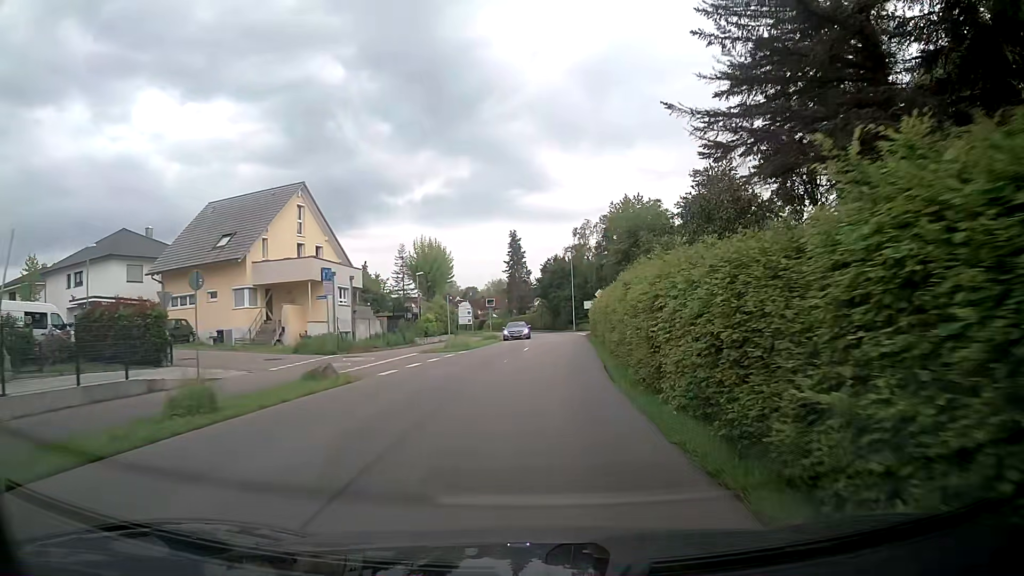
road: tertiary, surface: asphalt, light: Day
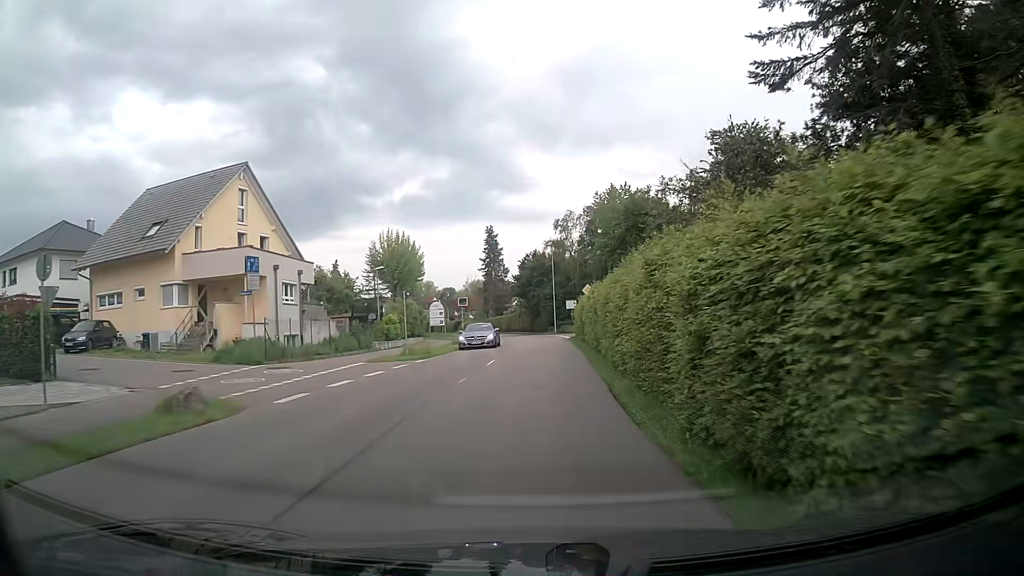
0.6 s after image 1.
(+0.1, +6.1) m; +2°
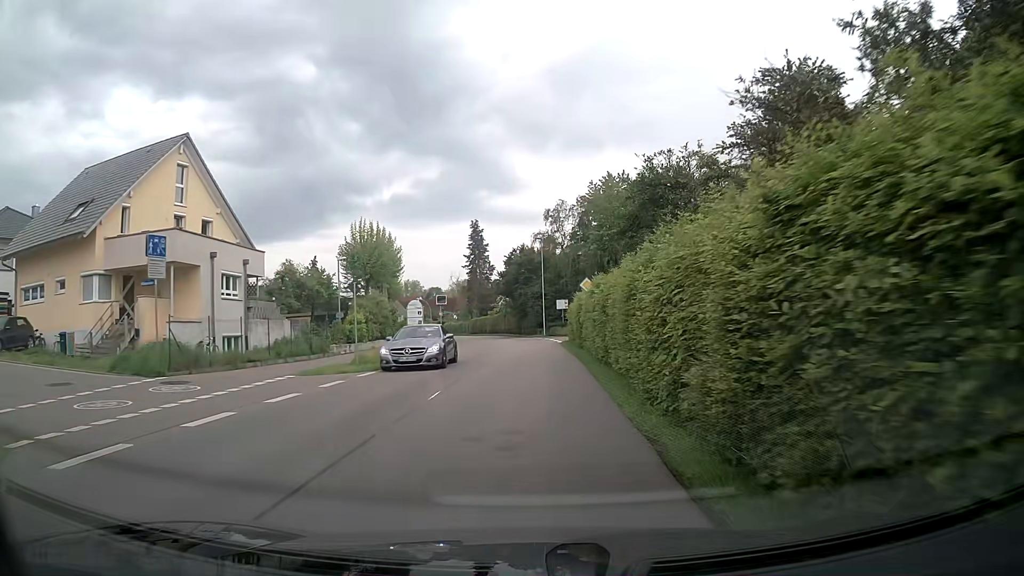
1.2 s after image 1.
(+0.1, +6.1) m; +2°
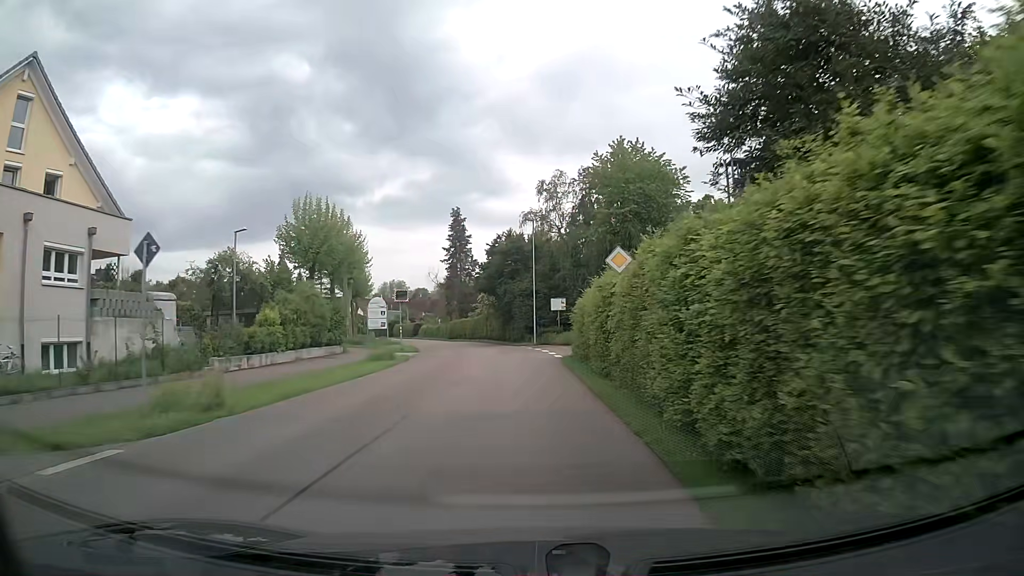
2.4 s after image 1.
(0.0, +12.2) m; 0°
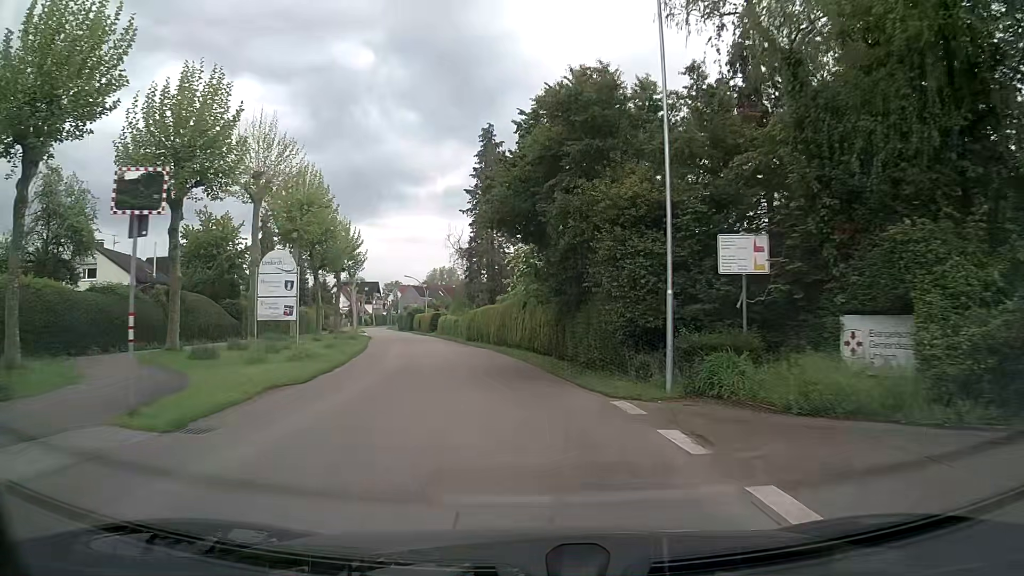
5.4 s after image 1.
(-1.0, +31.4) m; -5°
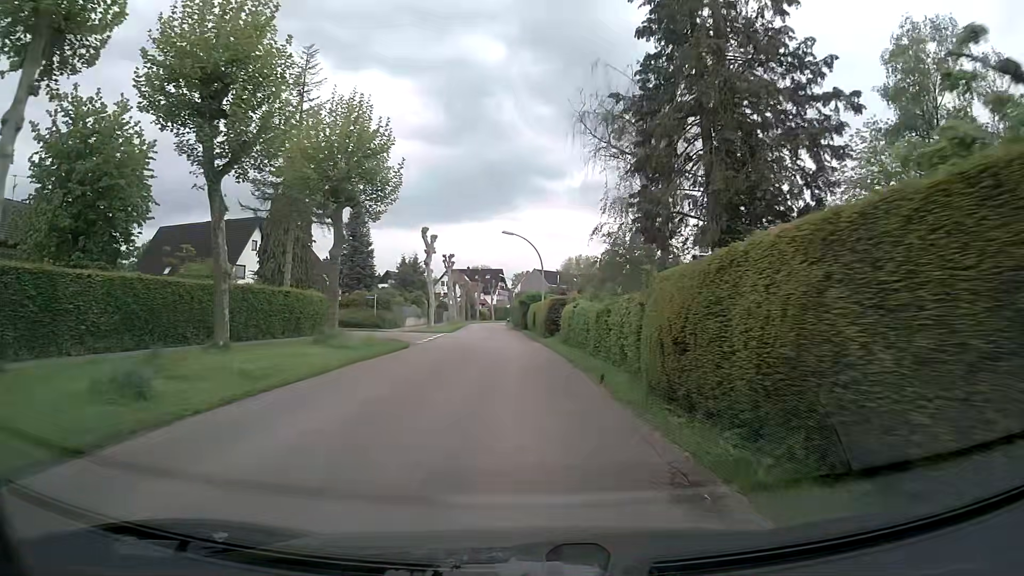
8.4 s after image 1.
(-3.8, +32.9) m; -11°
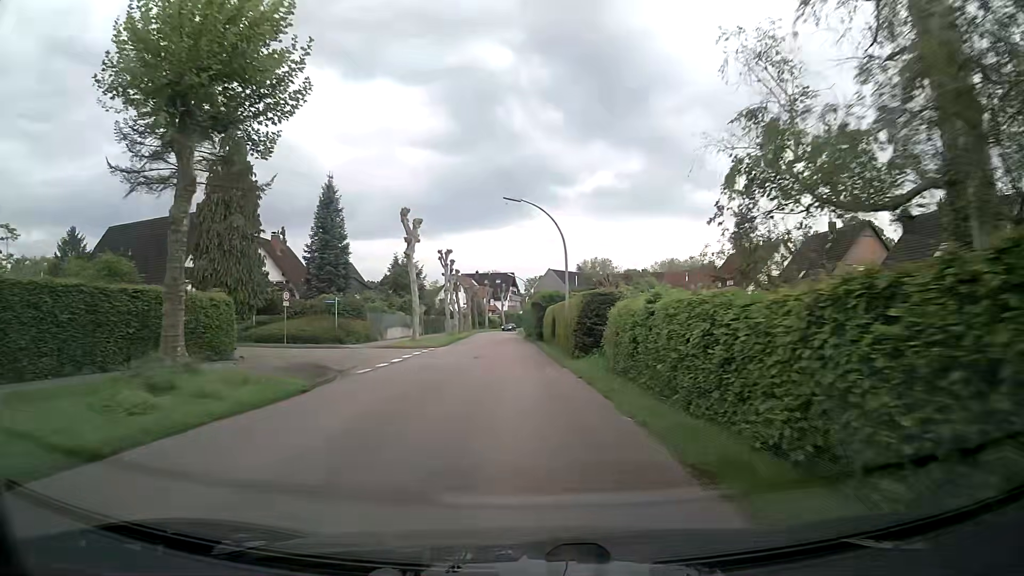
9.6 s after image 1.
(-0.3, +13.7) m; -2°
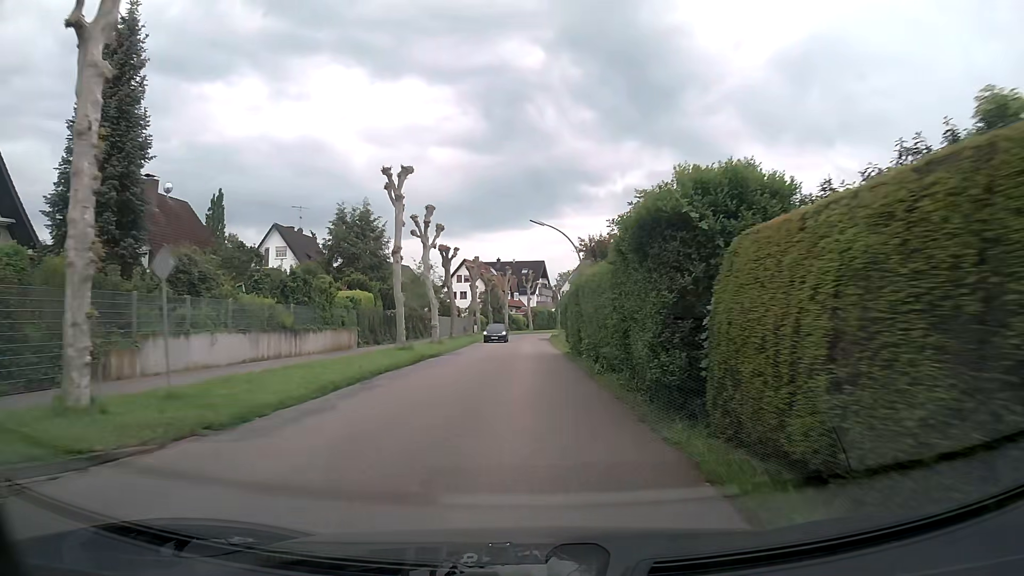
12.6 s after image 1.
(-0.9, +33.9) m; -3°
(0, +10) (0, +20) (0, +30) (0, +40) (0, +50) (0, +60) (+1, +70) (+2, +80) (+4, +90) (+7, +99) m
